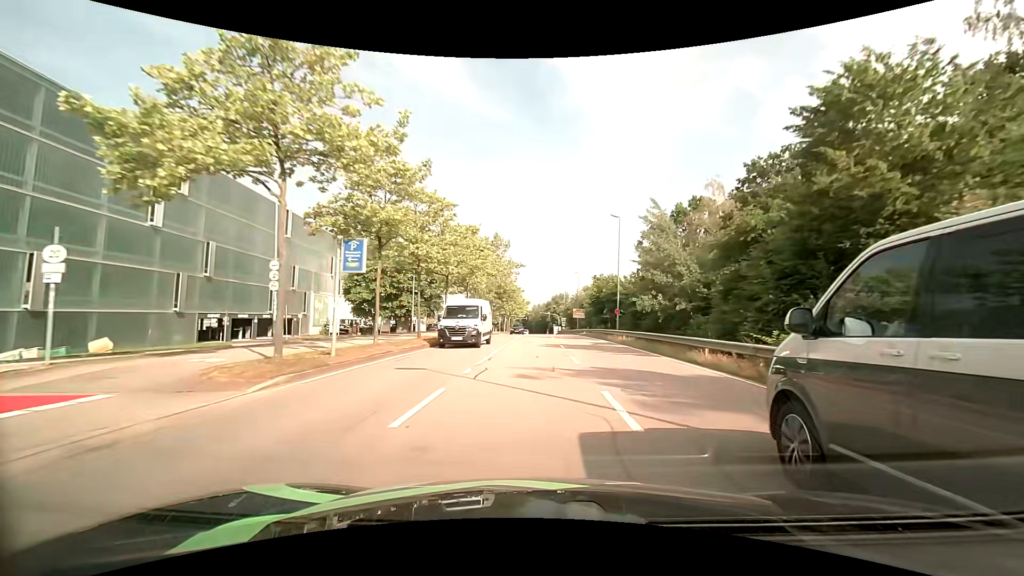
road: secondary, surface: asphalt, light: Day
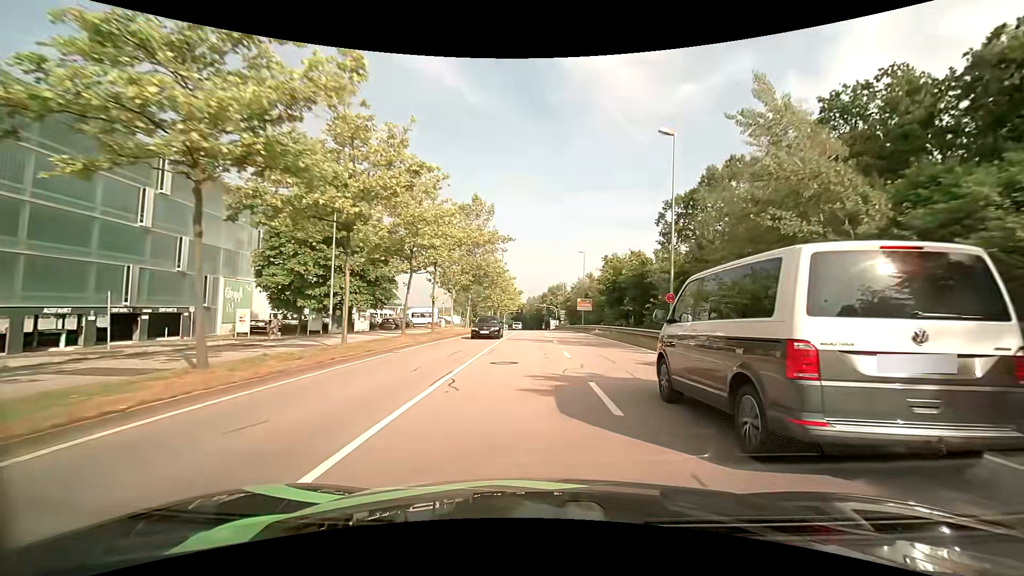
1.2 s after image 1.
(+0.1, +17.3) m; +1°
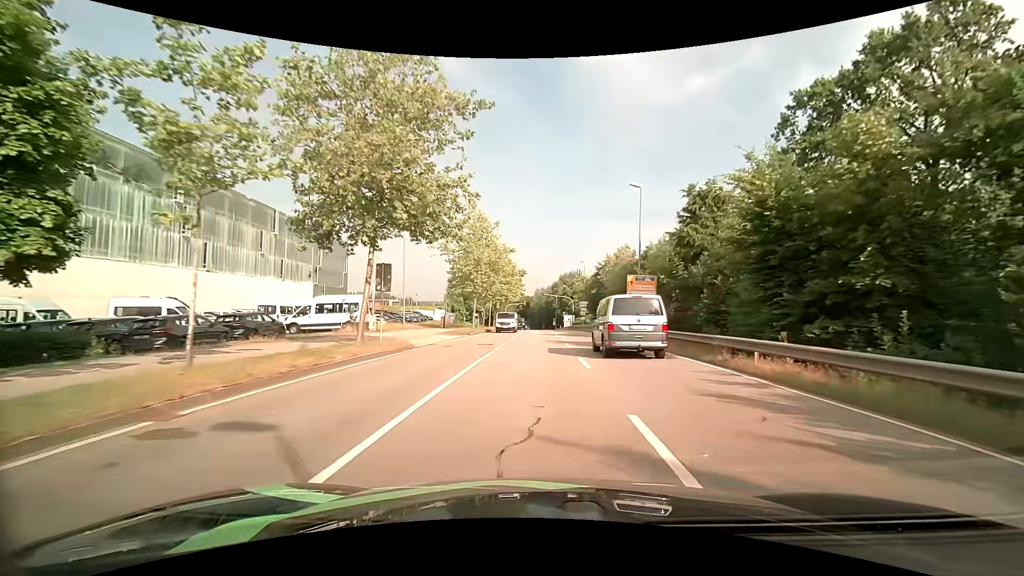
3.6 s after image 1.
(-0.5, +29.9) m; -1°
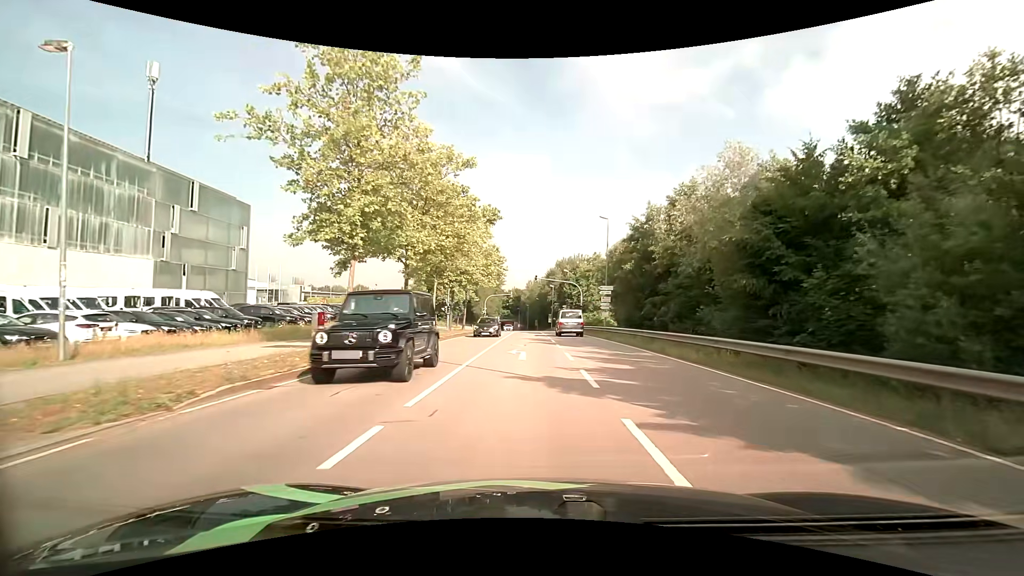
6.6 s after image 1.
(+0.1, +30.1) m; +1°
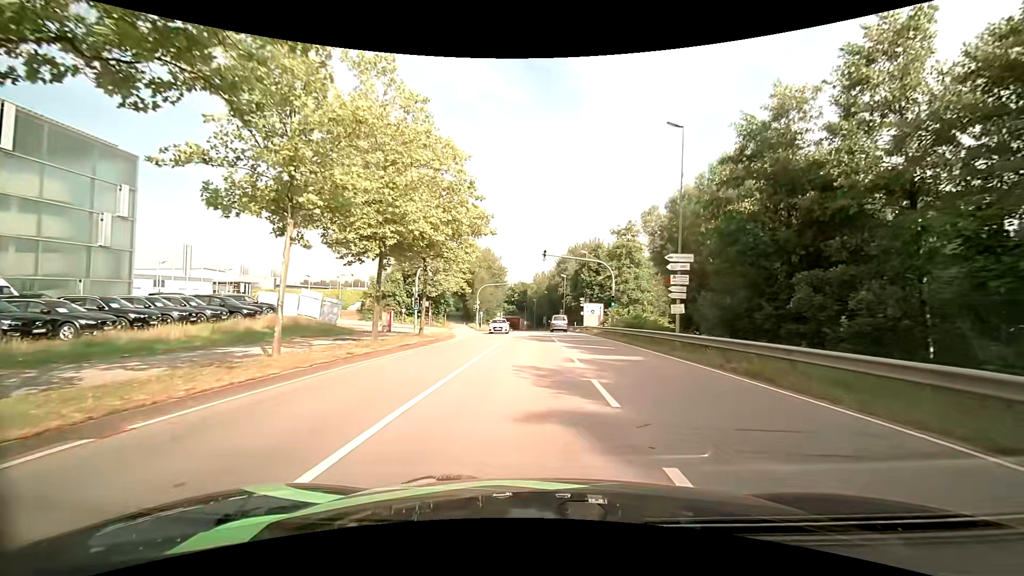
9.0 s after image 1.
(-0.2, +19.8) m; -1°
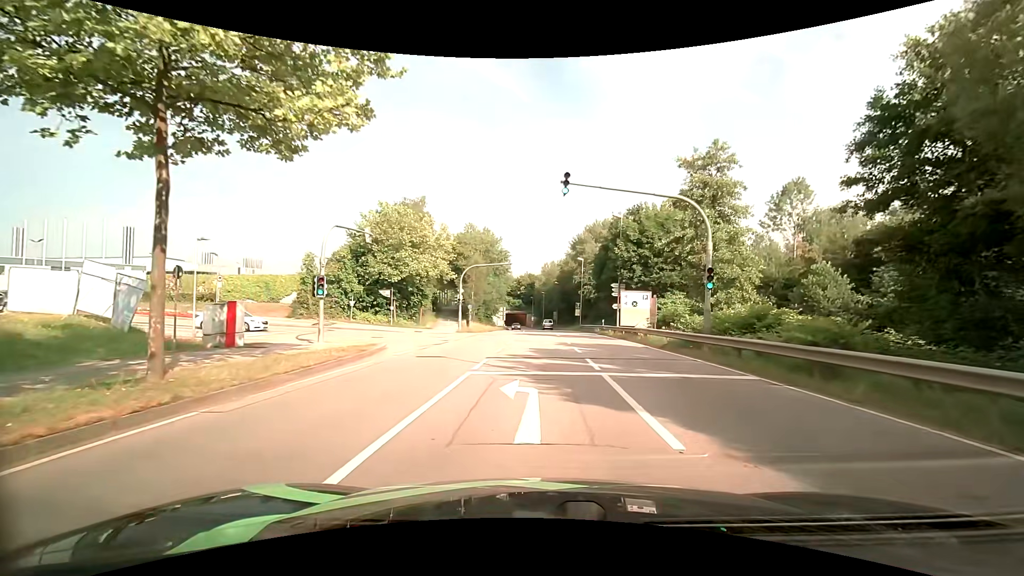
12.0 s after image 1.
(-0.3, +20.1) m; -2°
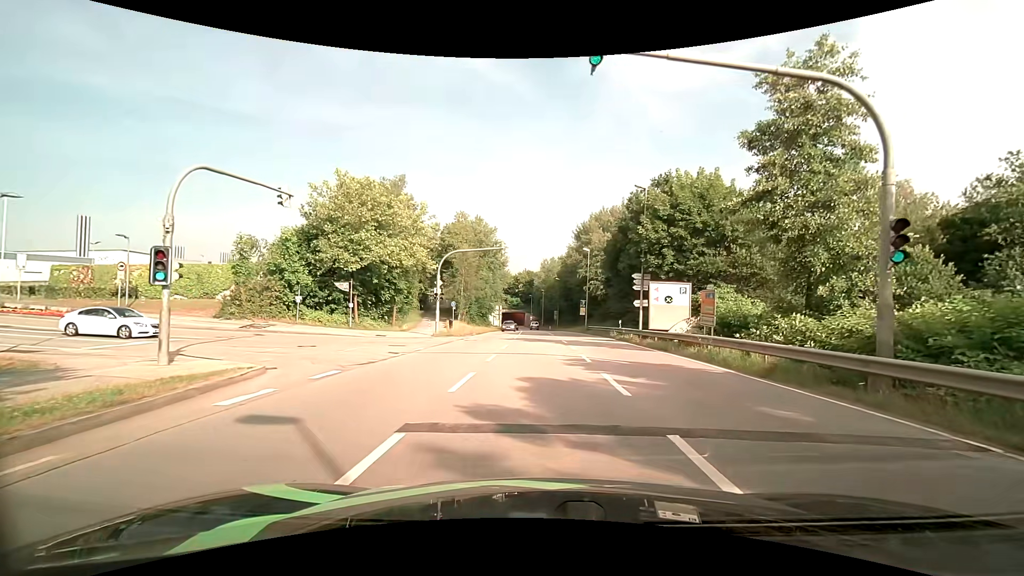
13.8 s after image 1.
(+0.1, +9.5) m; -1°
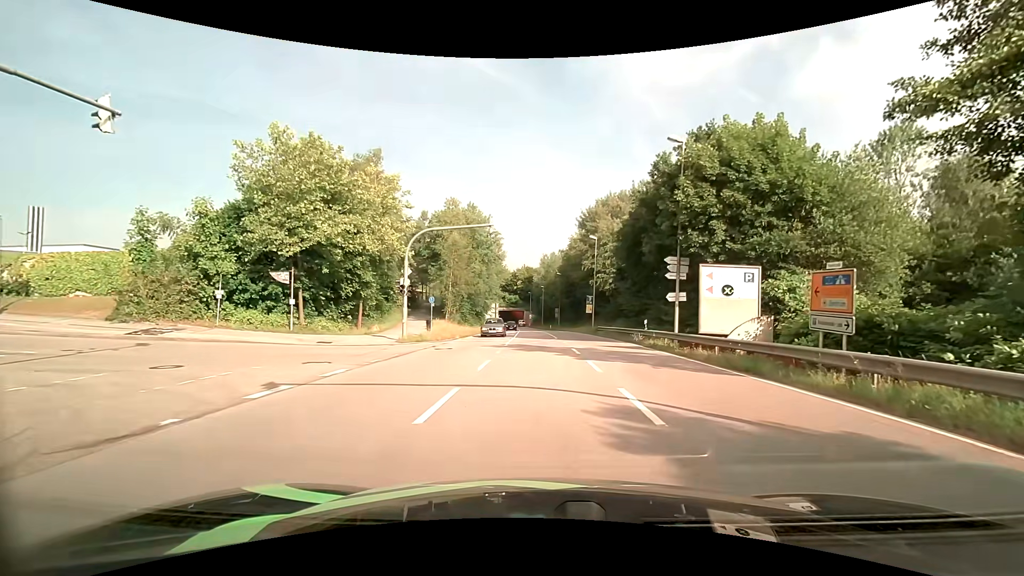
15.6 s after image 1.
(+0.2, +8.4) m; +2°
